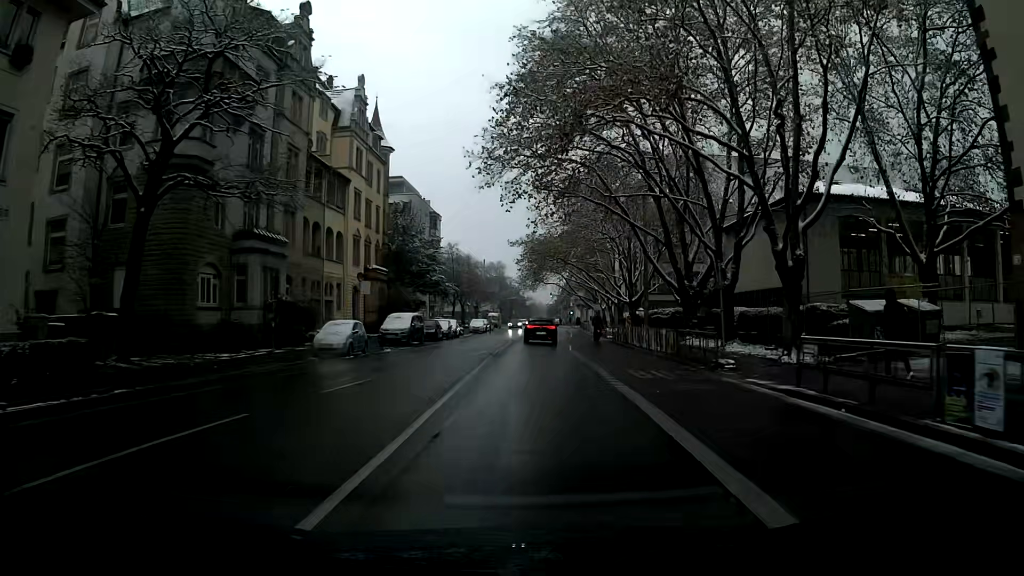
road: secondary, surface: asphalt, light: Day
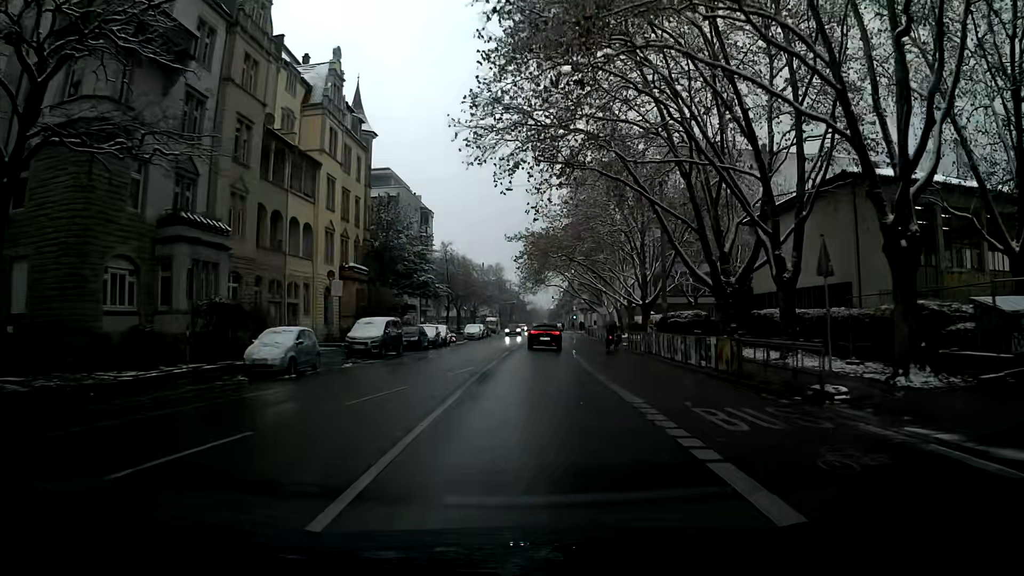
(0.0, +7.2) m; 0°
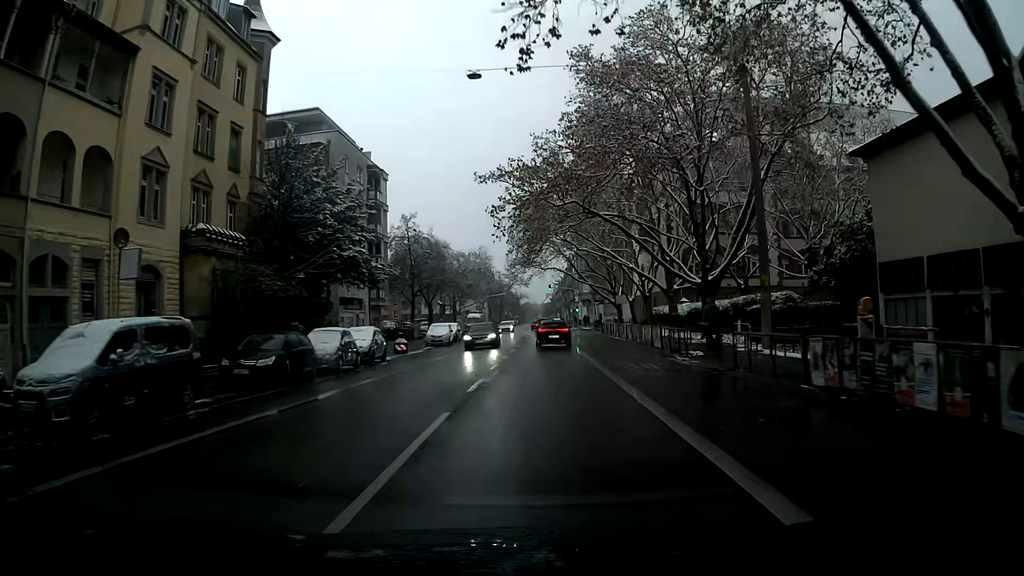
(0.0, +21.4) m; 0°
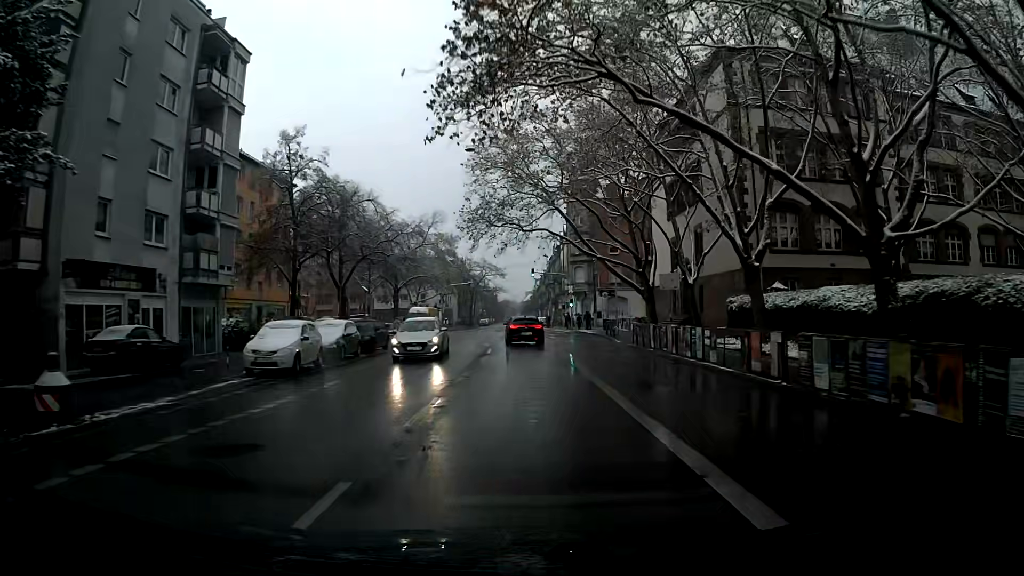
(+0.5, +28.5) m; +2°
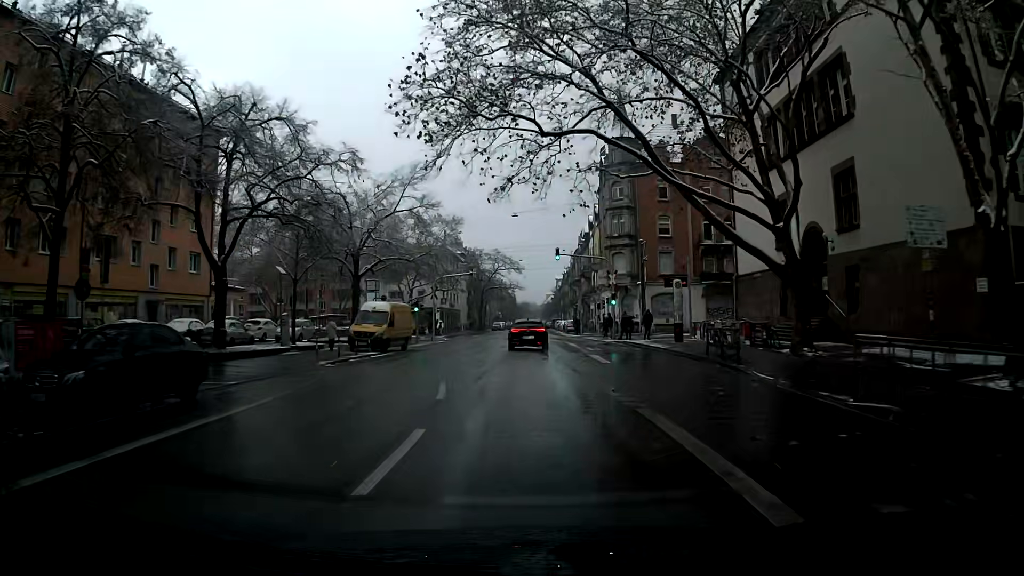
(-0.3, +21.5) m; -2°
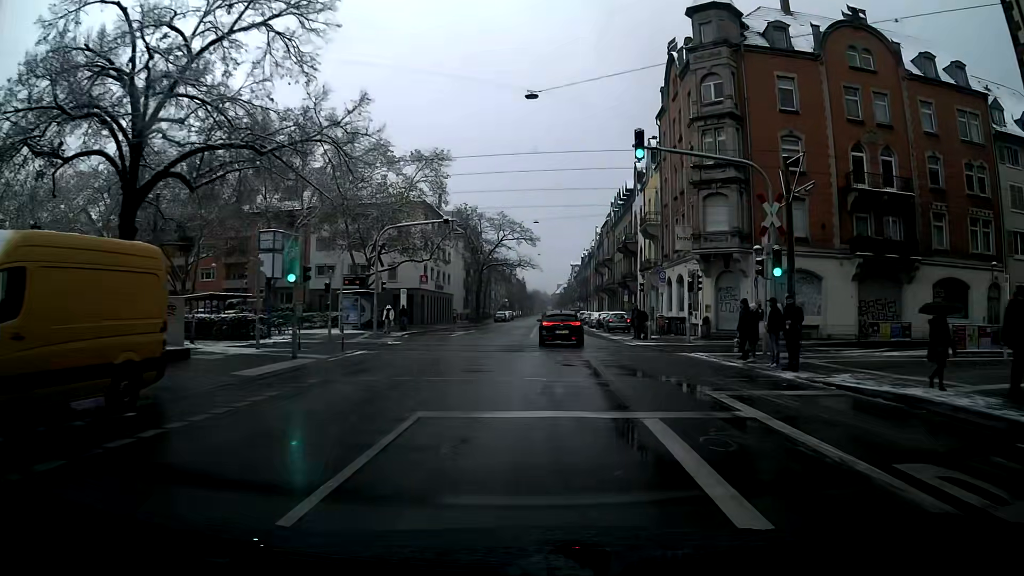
(-0.3, +28.6) m; 0°
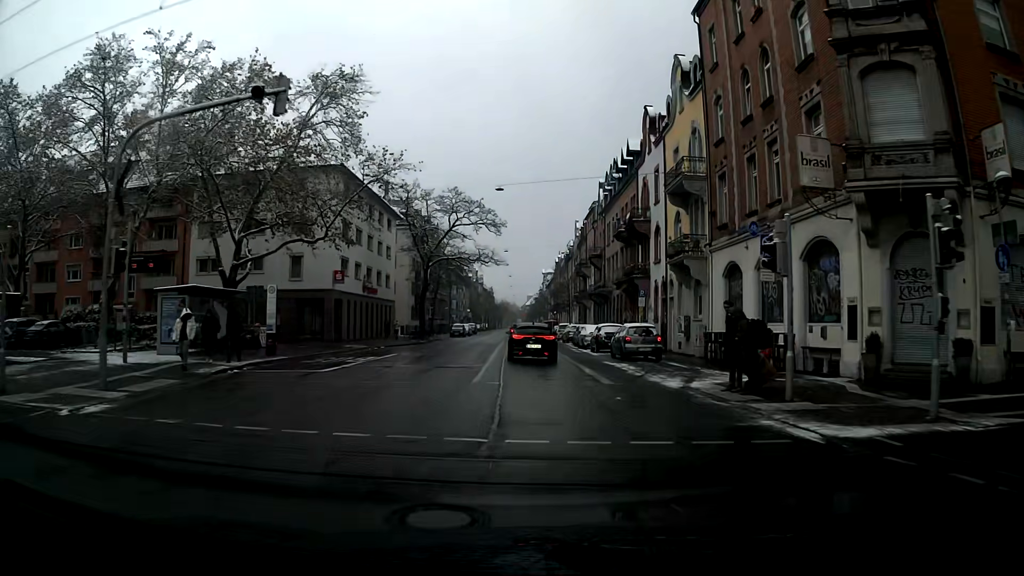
(+0.3, +20.9) m; +2°
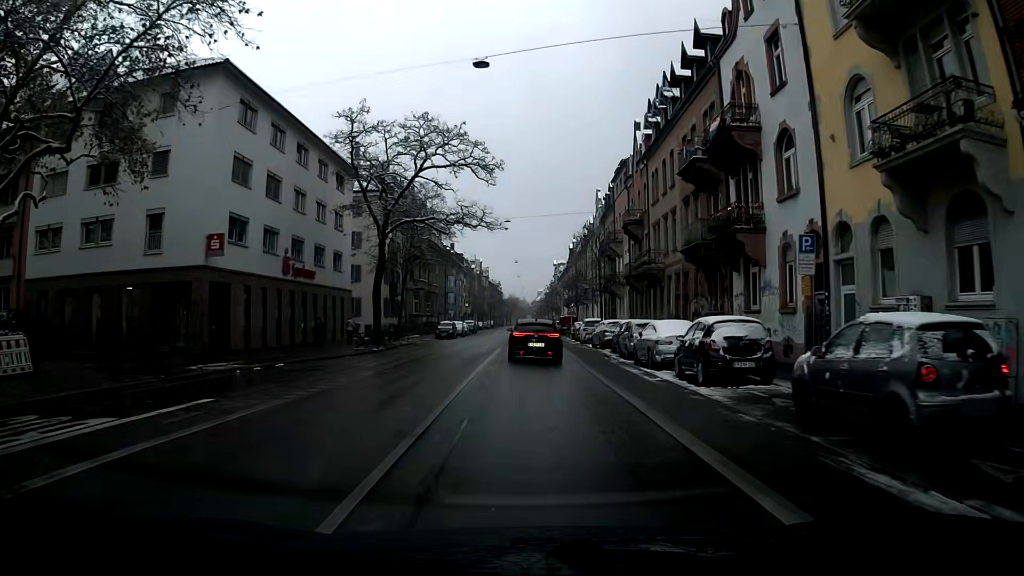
(-0.1, +20.4) m; -1°
(0, +10) (0, +20) (0, +30) (-1, +40) (-1, +50) (-1, +60) (-1, +70) (-1, +80) (-1, +90) (-1, +100) m
